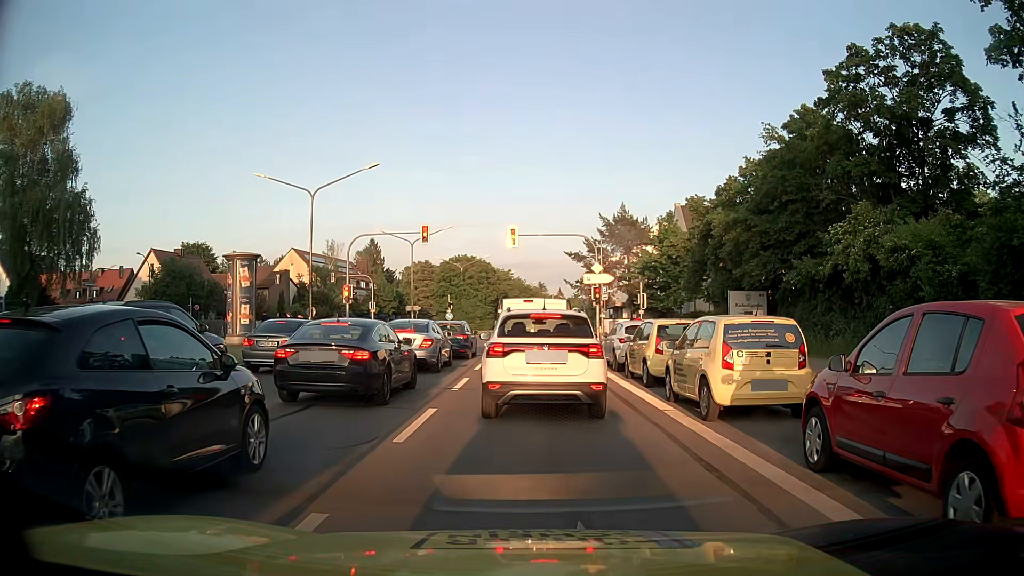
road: secondary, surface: asphalt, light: Day
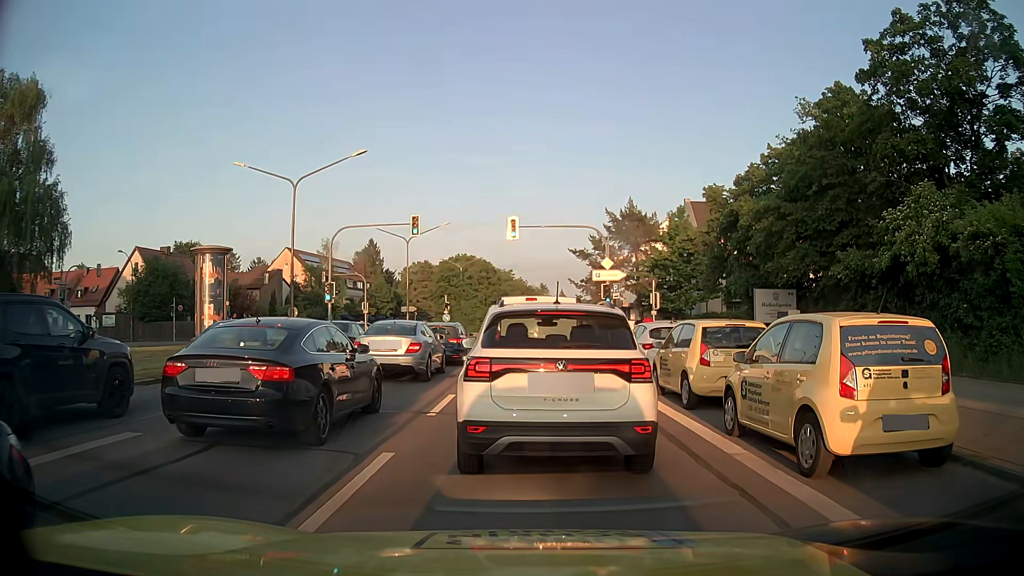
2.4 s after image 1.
(0.0, +3.5) m; -1°
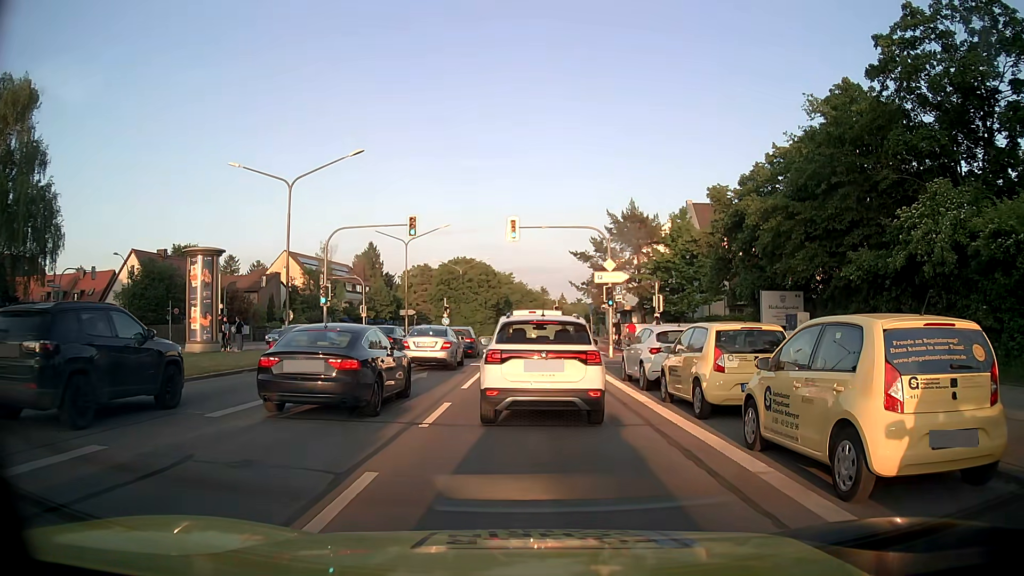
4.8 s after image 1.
(0.0, +0.8) m; 0°
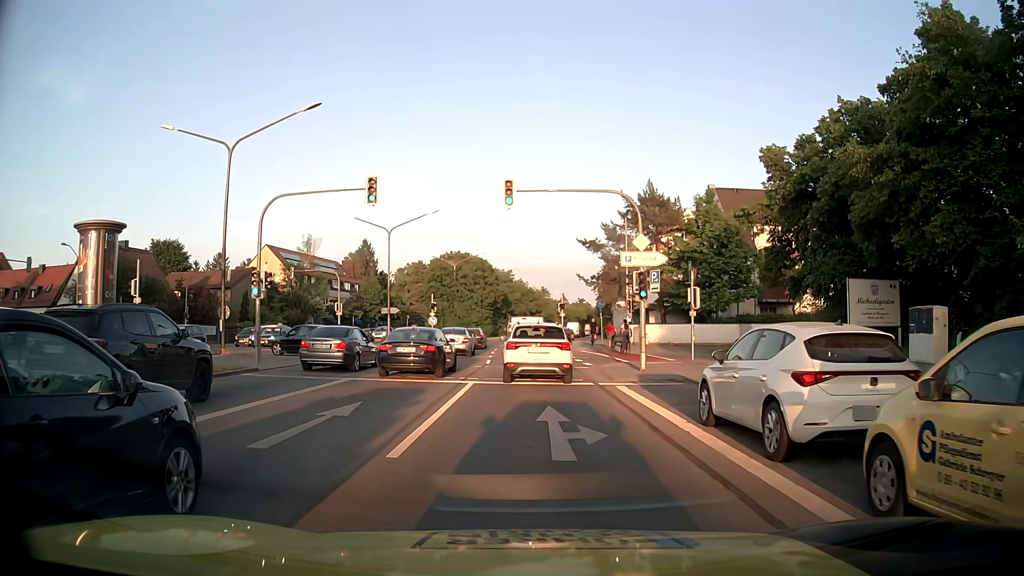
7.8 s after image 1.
(0.0, +8.6) m; 0°
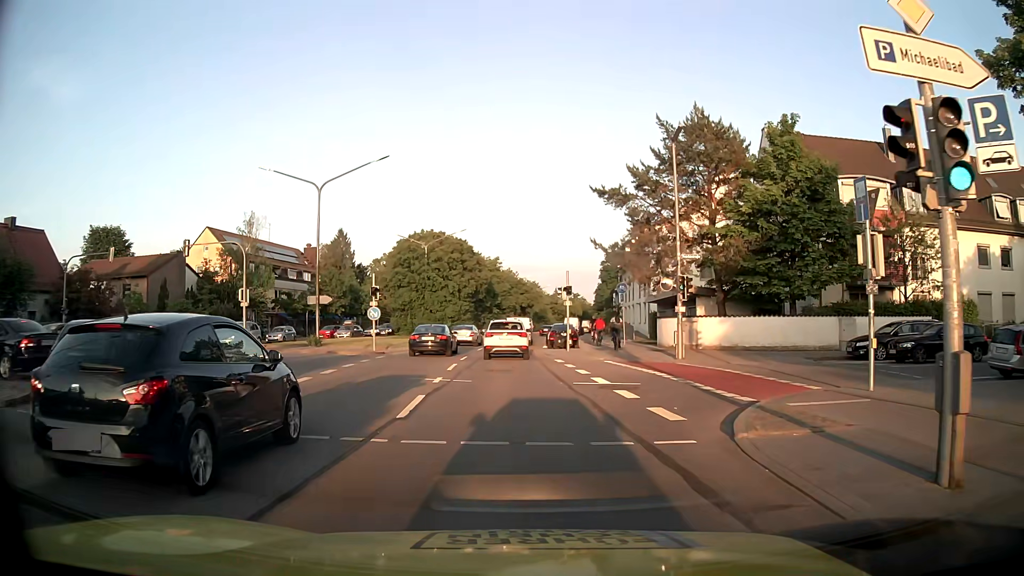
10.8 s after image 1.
(+0.2, +16.8) m; +1°
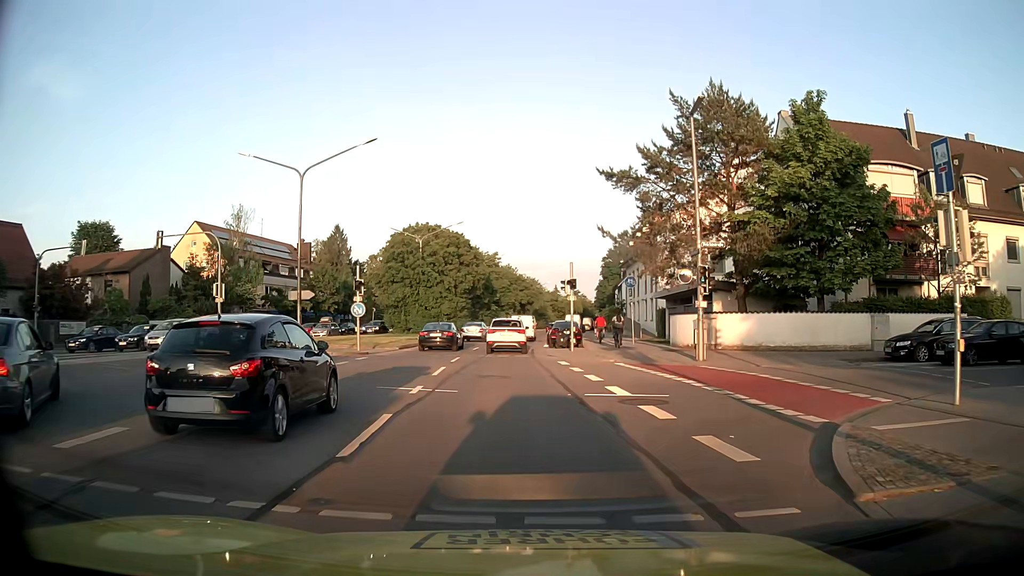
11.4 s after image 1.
(0.0, +3.1) m; -1°
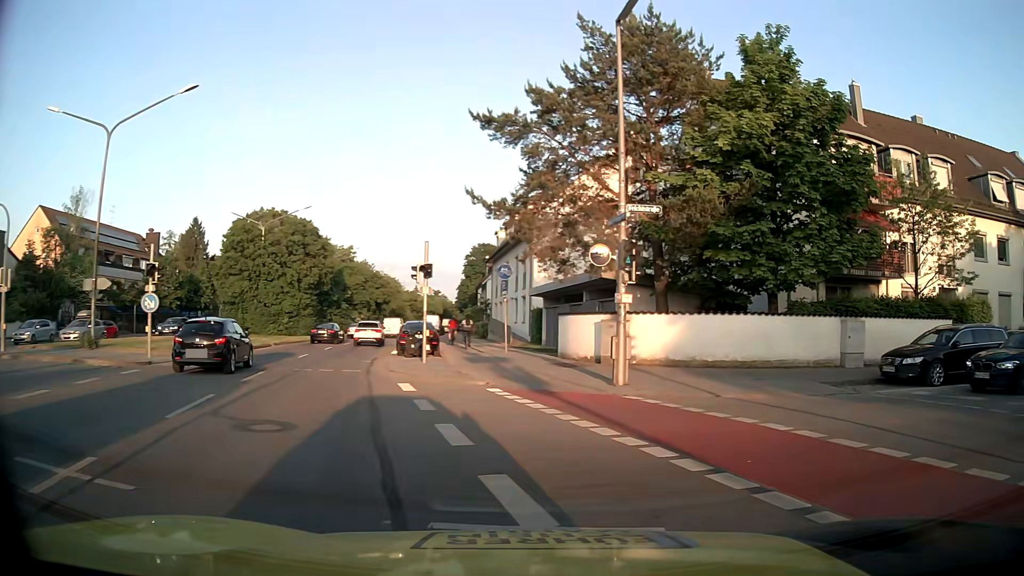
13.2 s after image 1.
(+0.4, +7.9) m; +11°
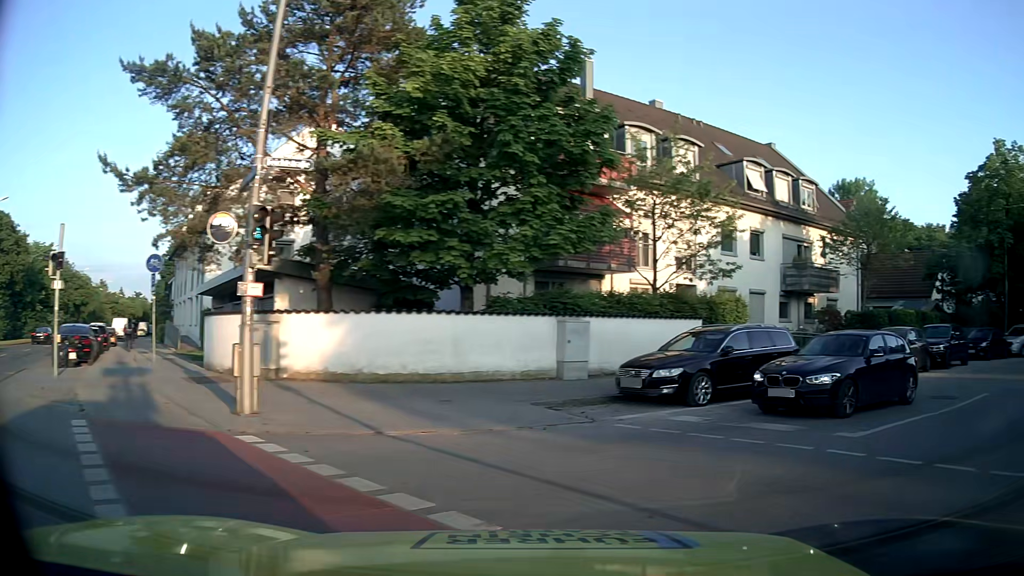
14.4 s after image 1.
(+0.9, +4.4) m; +26°
